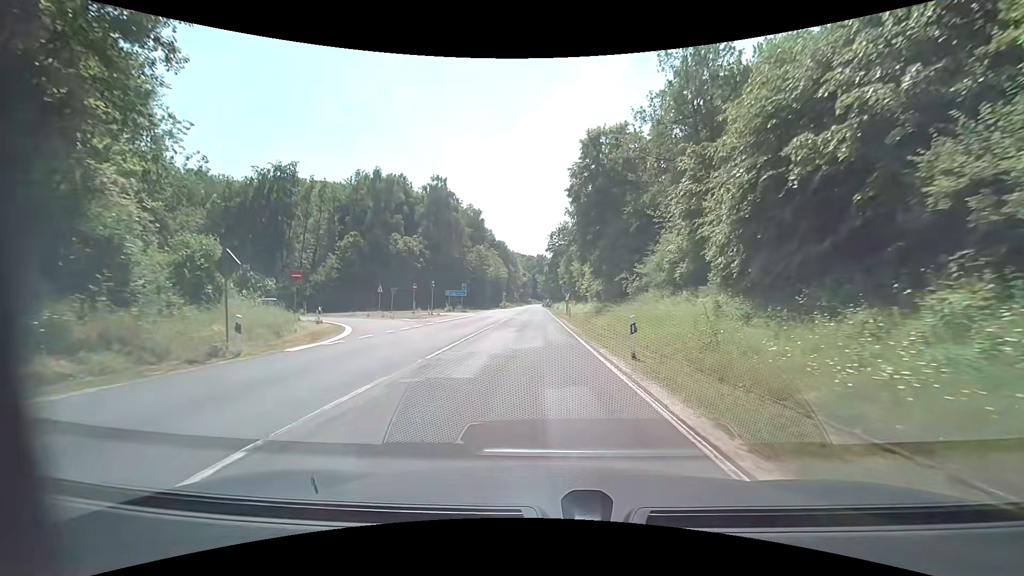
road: secondary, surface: asphalt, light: Day
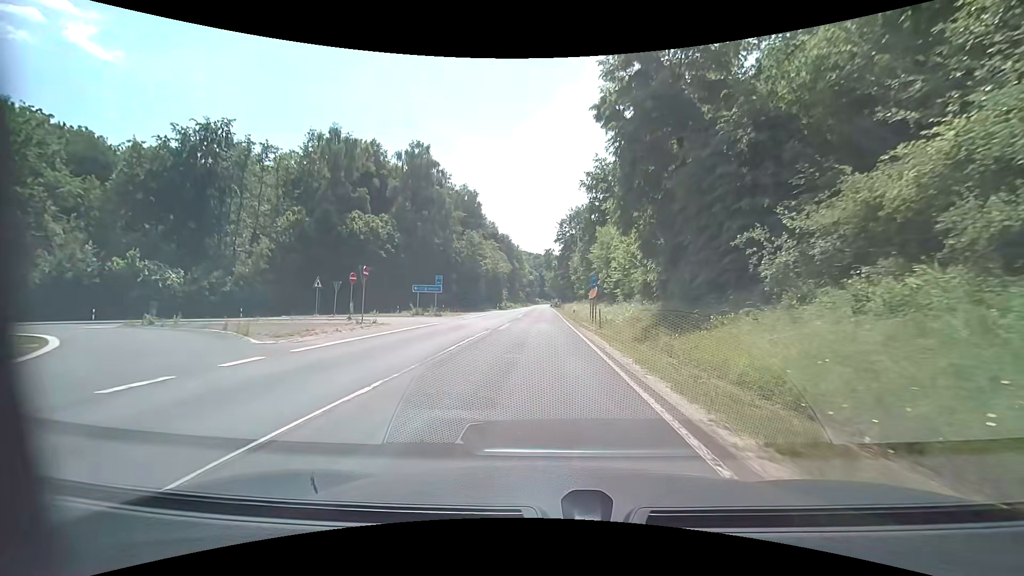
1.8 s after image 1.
(-0.1, +20.3) m; -1°
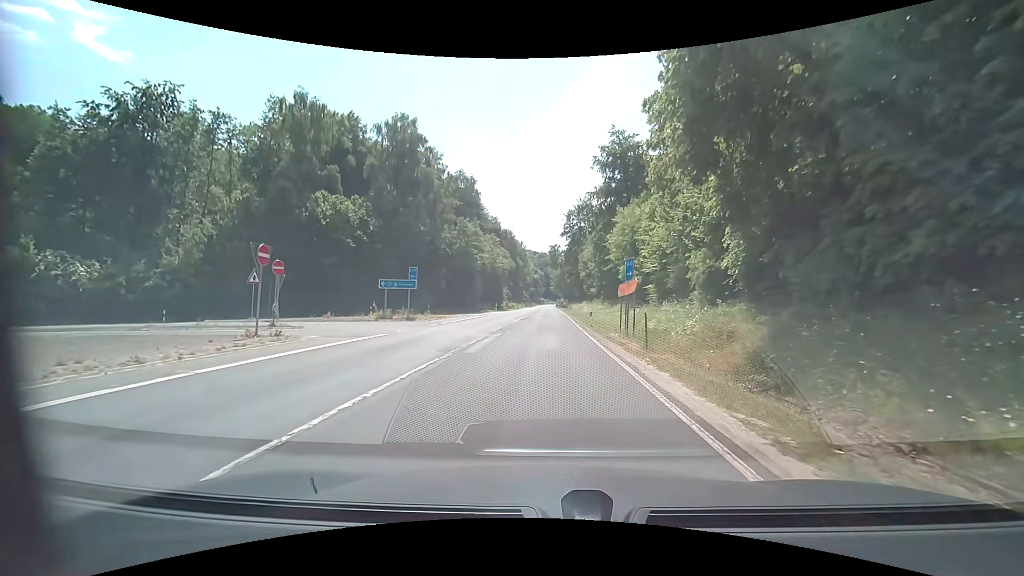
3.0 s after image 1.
(-0.1, +10.9) m; -1°
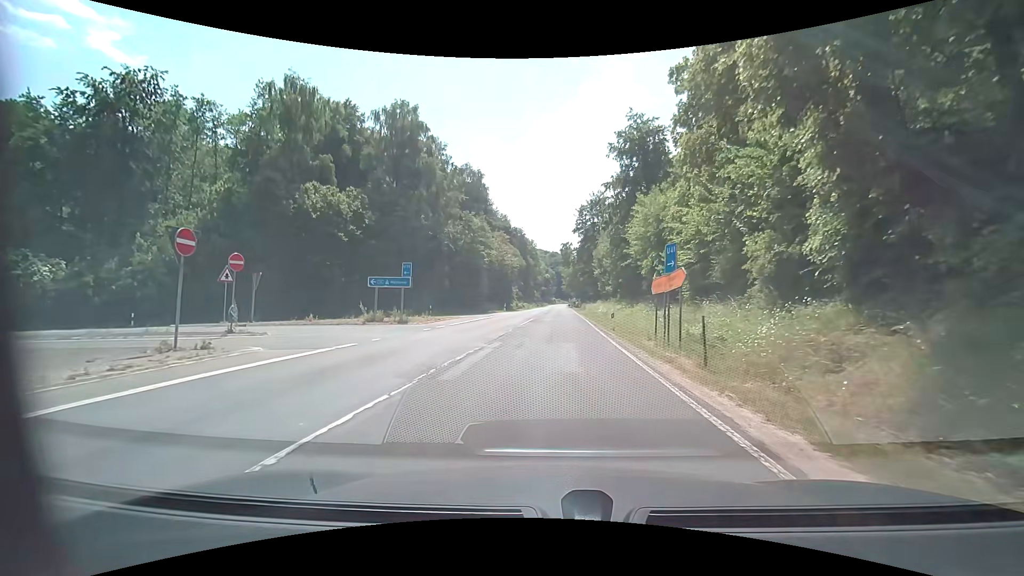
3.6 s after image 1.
(0.0, +4.5) m; -1°
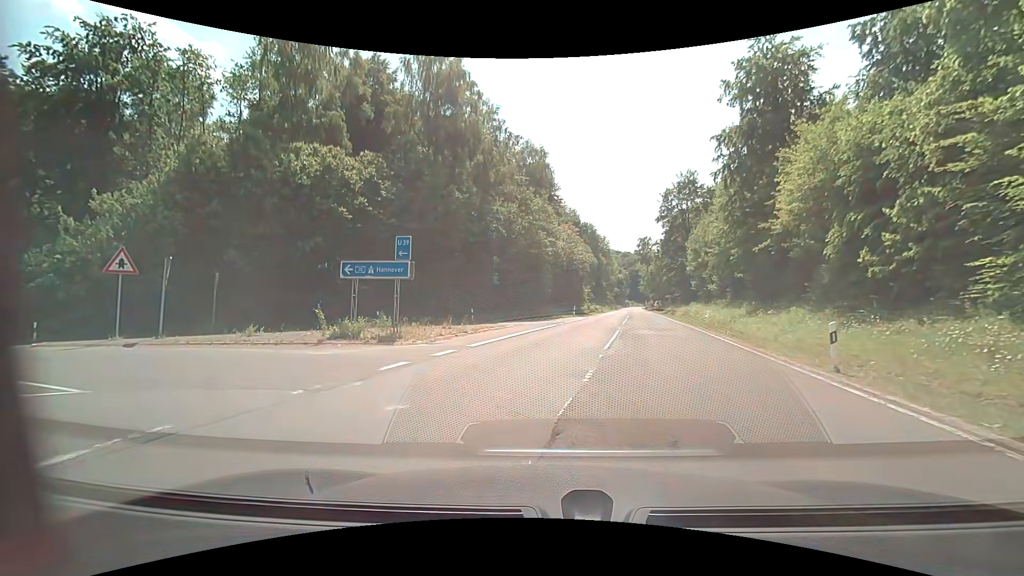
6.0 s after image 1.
(-0.8, +13.9) m; -7°
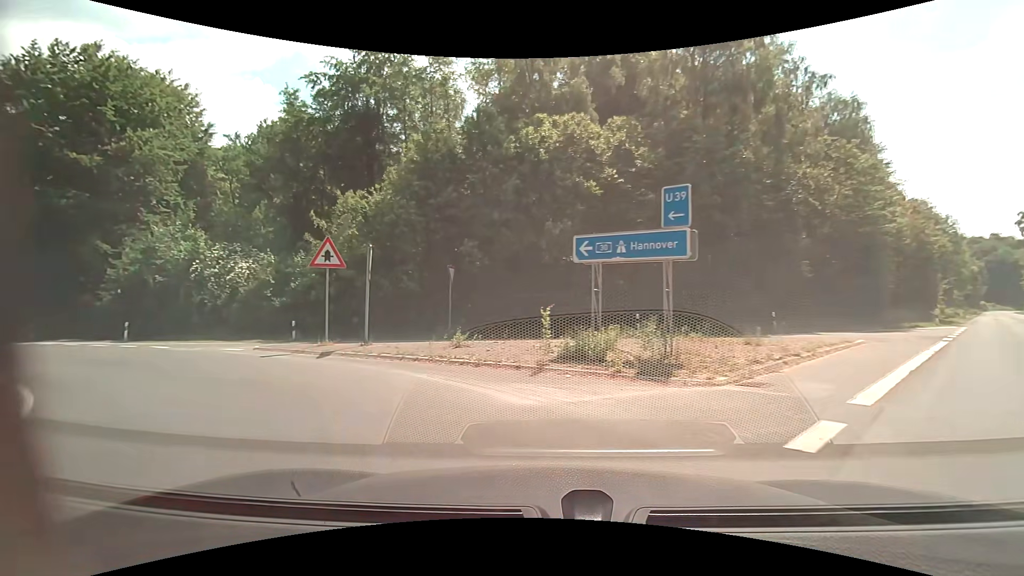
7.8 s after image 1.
(-1.7, +7.7) m; -30°
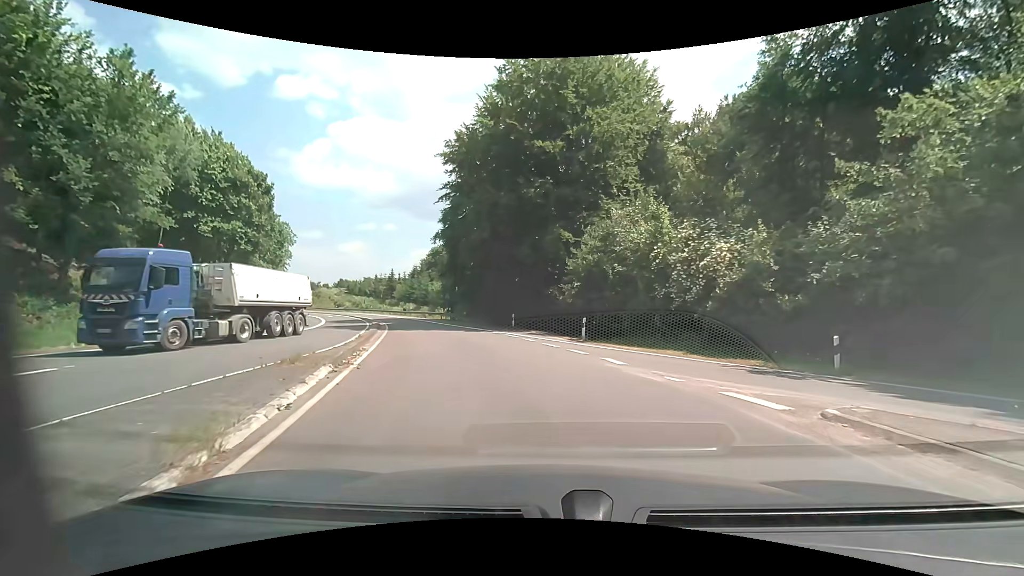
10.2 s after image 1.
(-6.2, +10.4) m; -48°
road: motorway_link
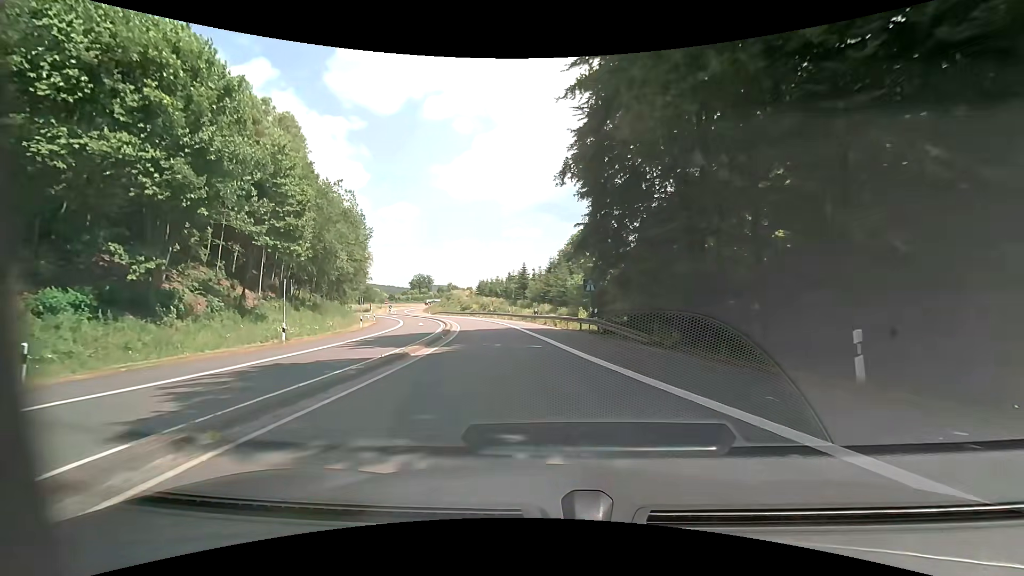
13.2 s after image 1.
(-4.4, +26.4) m; -16°
